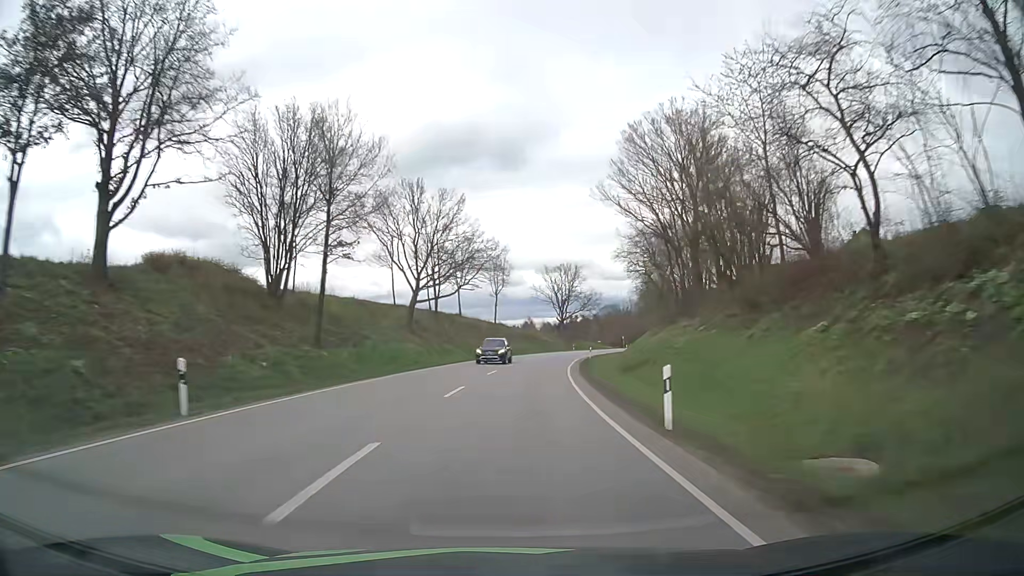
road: secondary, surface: asphalt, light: Day
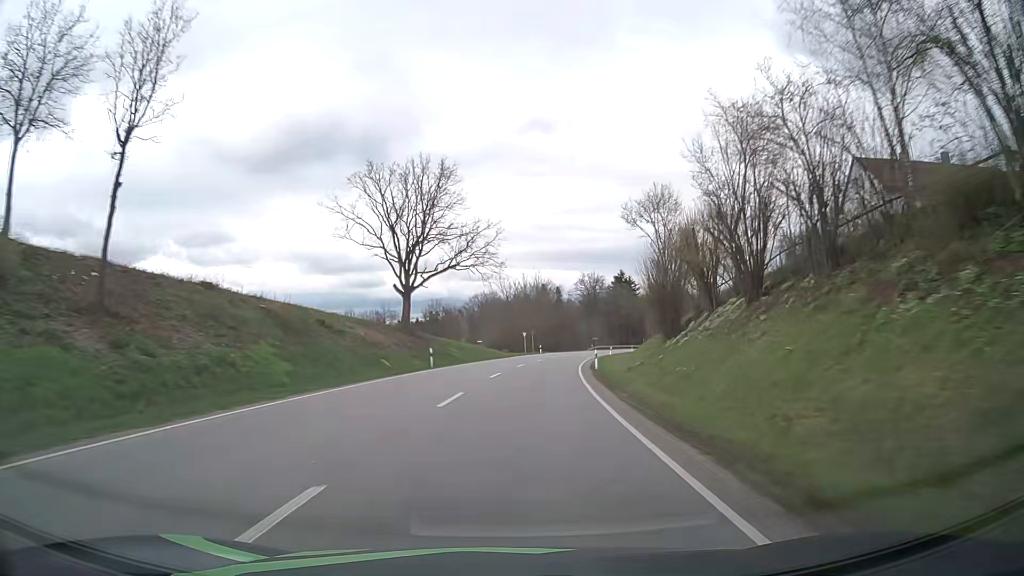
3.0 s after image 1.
(+7.4, +74.1) m; +11°
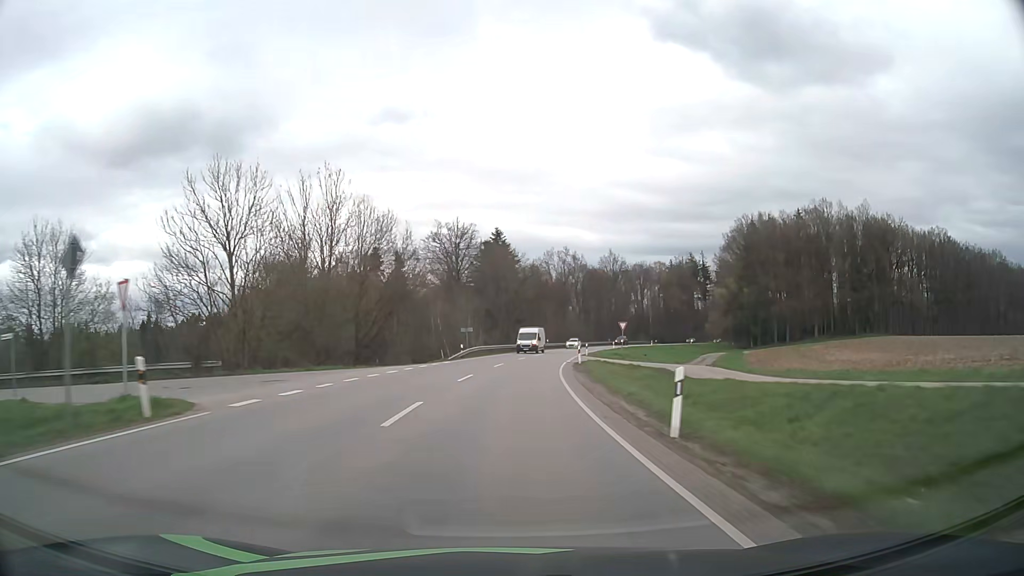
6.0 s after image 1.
(+8.3, +74.3) m; +12°
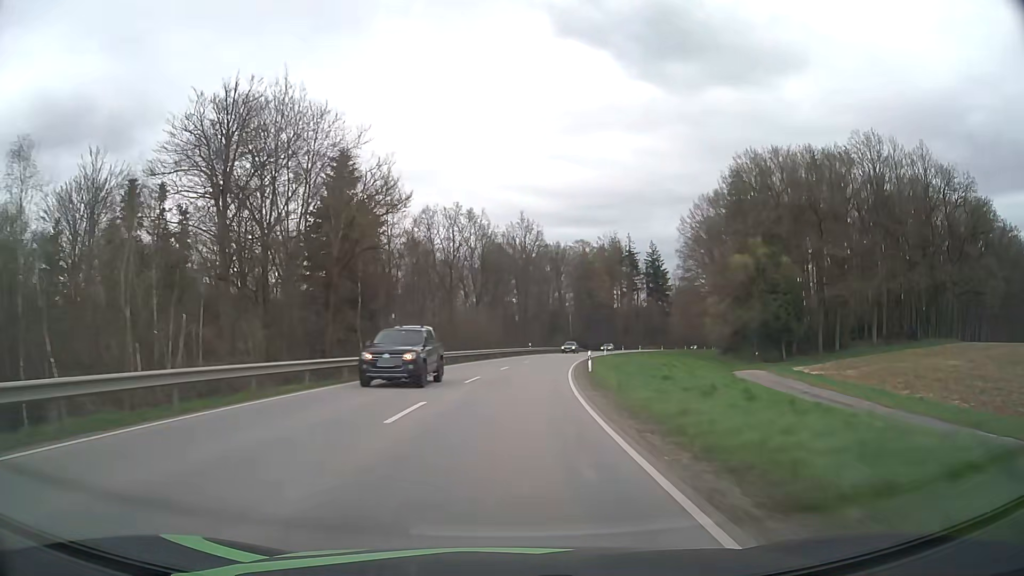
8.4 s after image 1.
(+4.7, +58.8) m; +9°
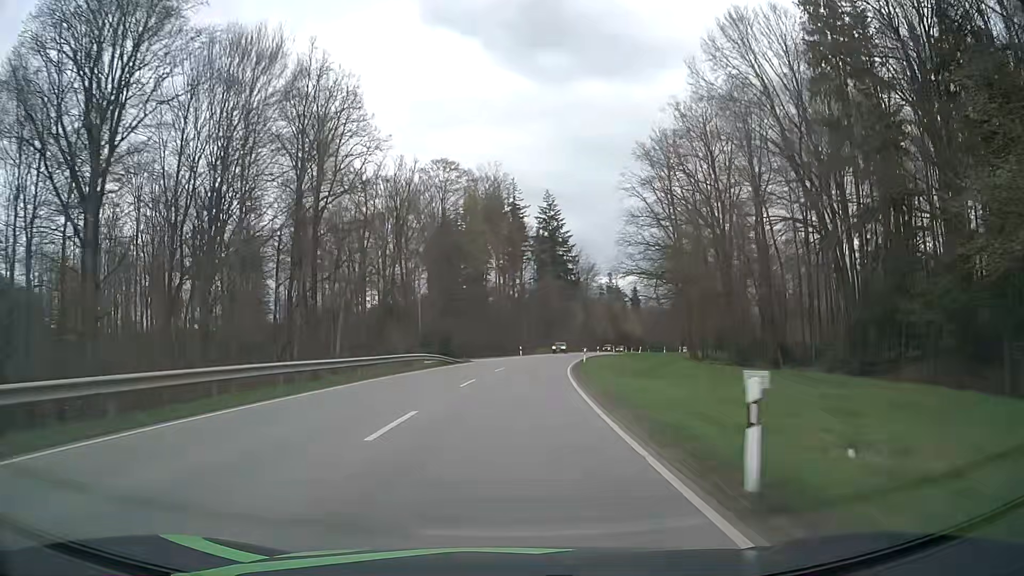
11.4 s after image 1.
(+8.6, +72.9) m; +12°
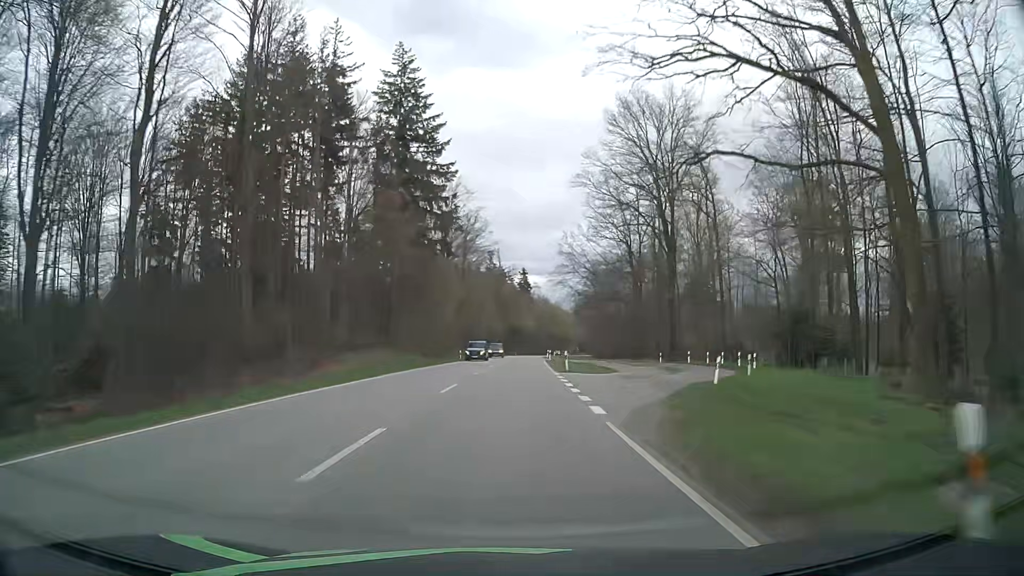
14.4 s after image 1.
(+7.7, +73.8) m; +11°
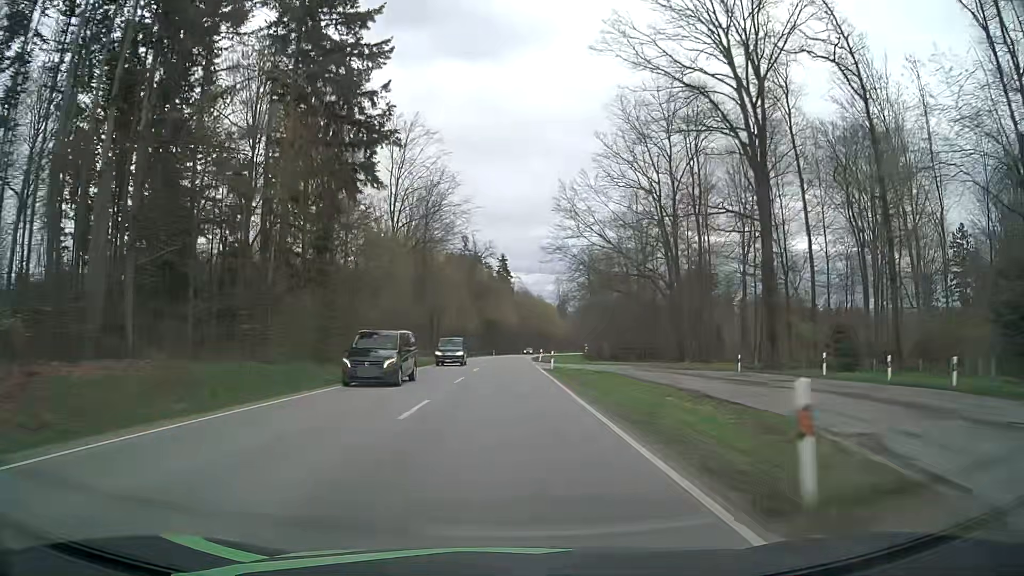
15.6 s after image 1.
(+0.8, +30.1) m; +2°
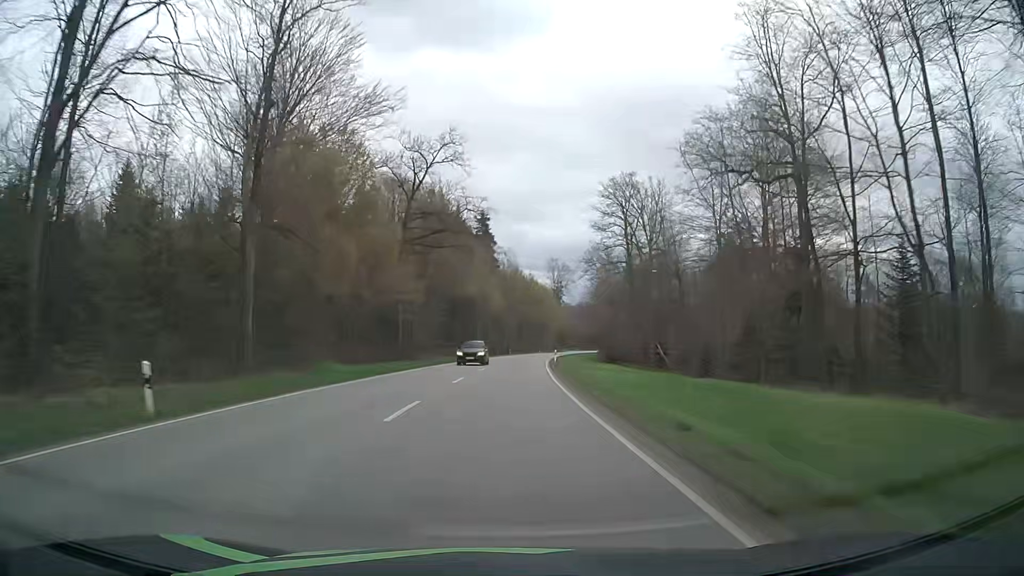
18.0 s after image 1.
(+0.8, +60.5) m; +2°
(0, +10) (0, +20) (0, +30) (+1, +40) (+1, +50) (+2, +60) (+3, +70) (+3, +80) (+4, +90) (+5, +100) m
